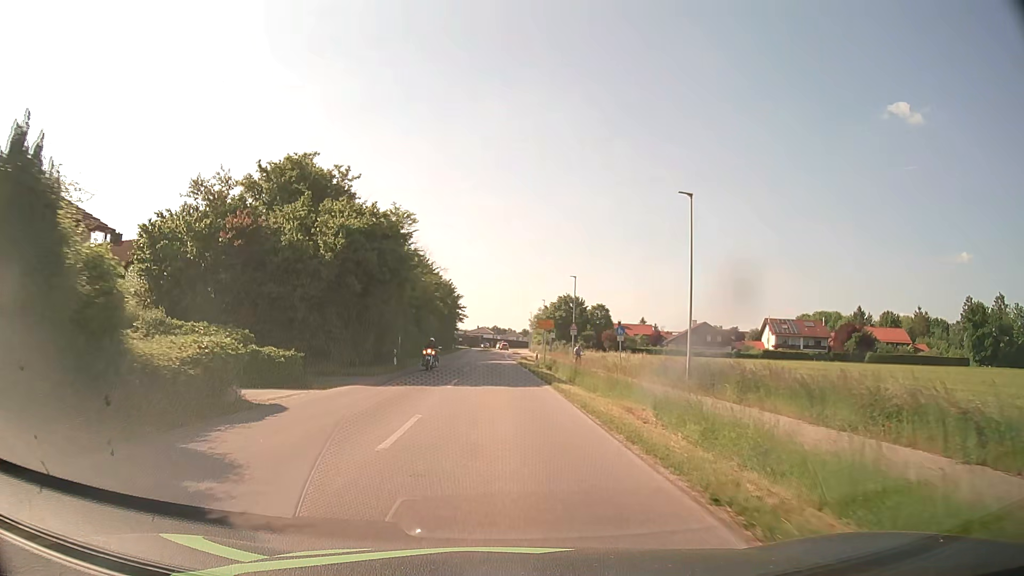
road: secondary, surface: asphalt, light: Day
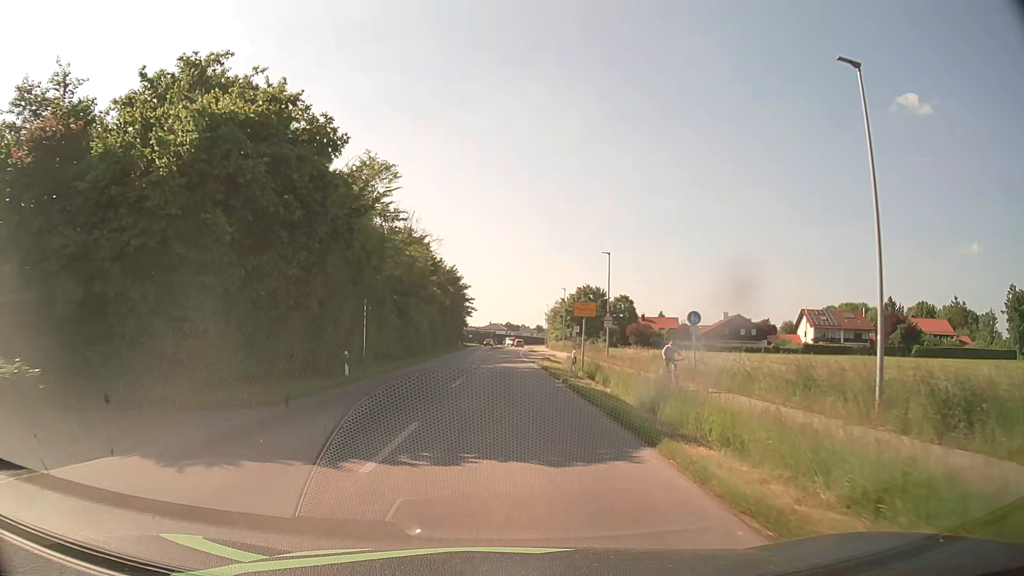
(-0.1, +14.0) m; -1°
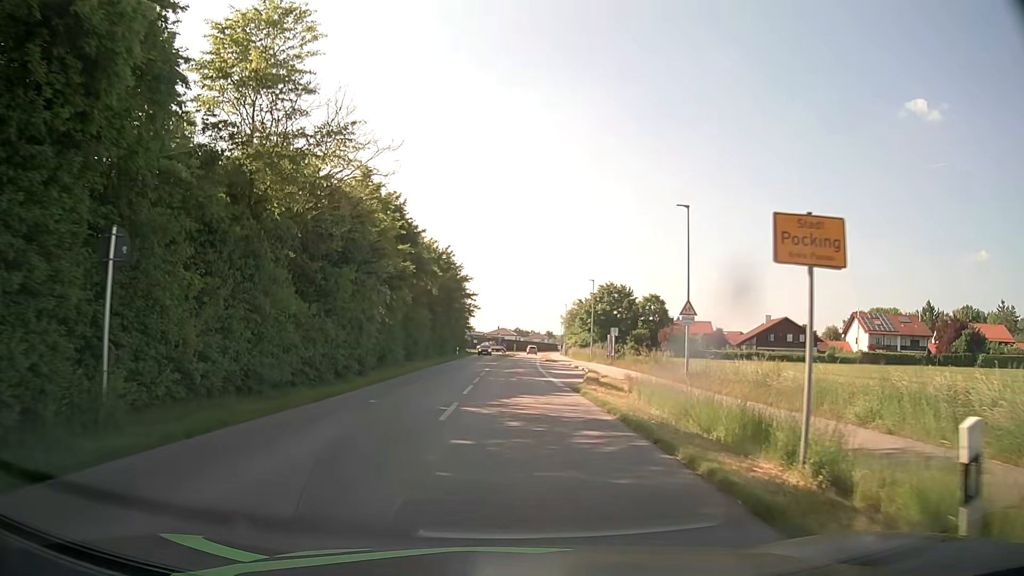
(-0.2, +19.8) m; -1°
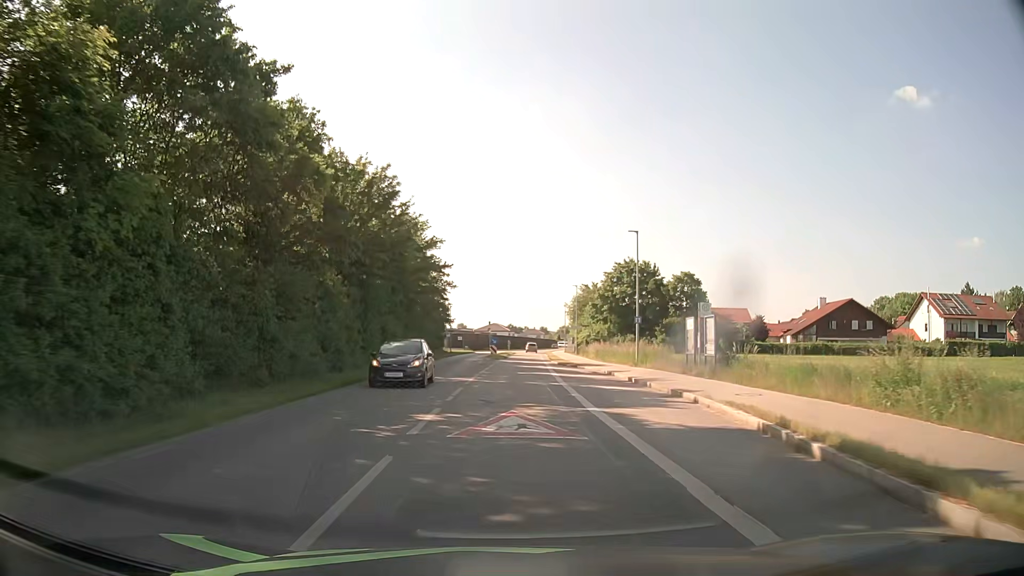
(+0.2, +26.7) m; +1°
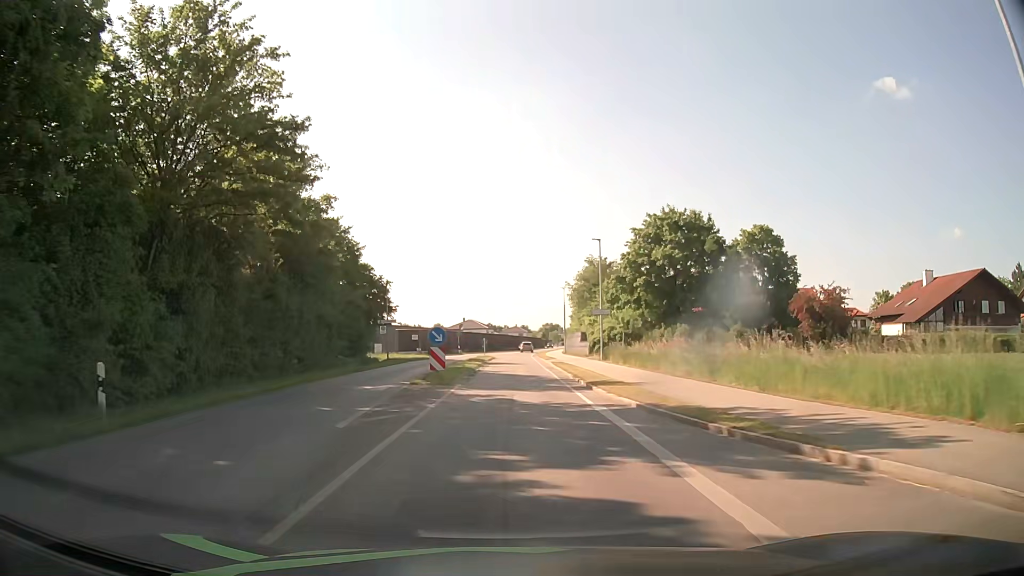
(+0.4, +34.2) m; +2°
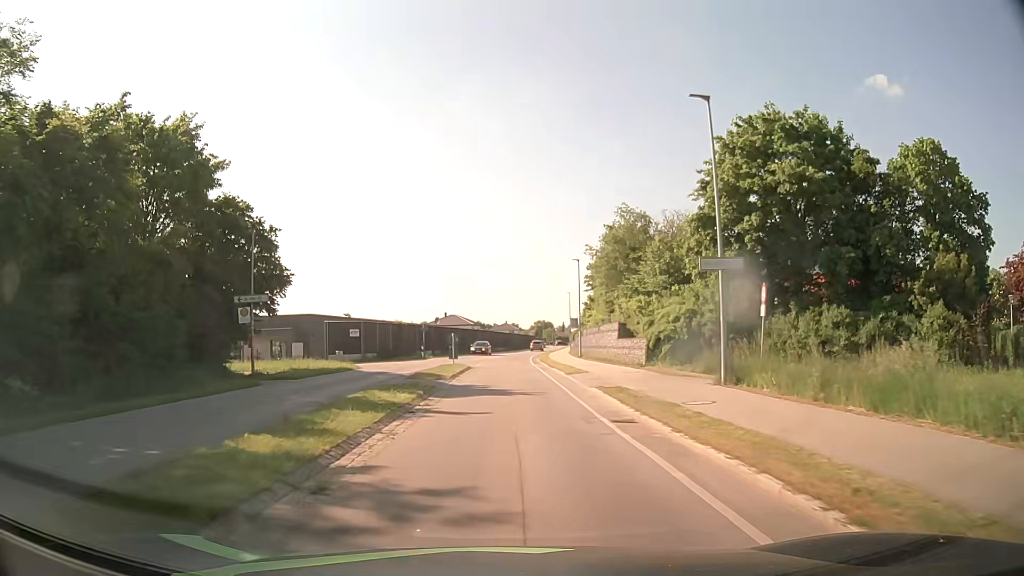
(+0.1, +27.0) m; +1°
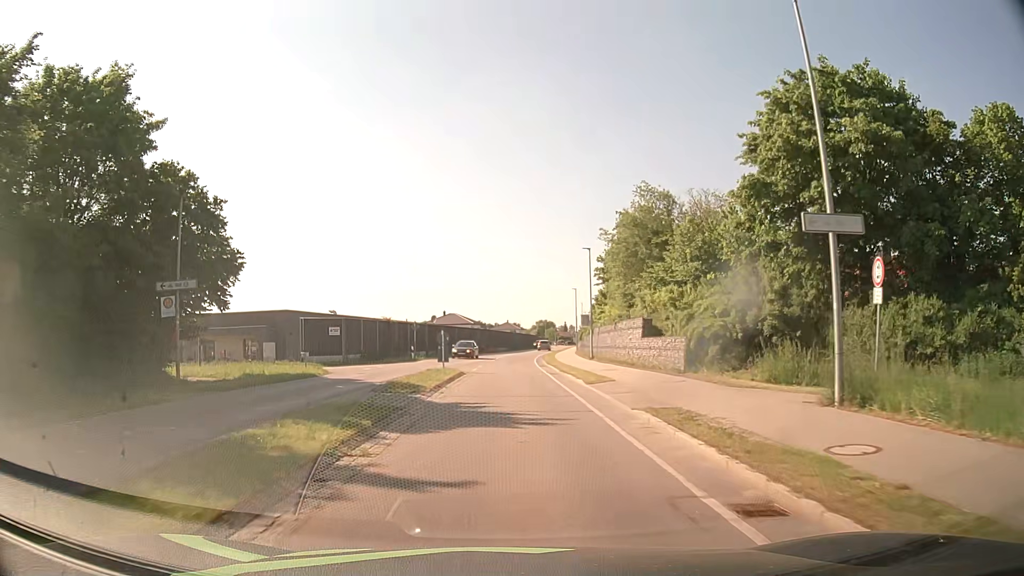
(0.0, +6.6) m; 0°
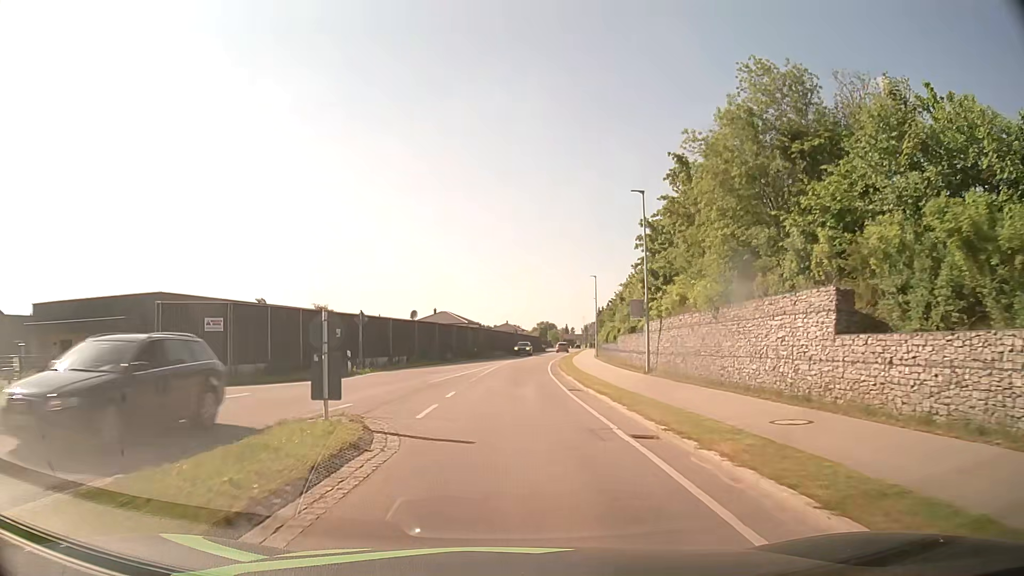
(0.0, +19.6) m; 0°
(0, +10) (0, +20) (0, +30) (+1, +40) (+1, +50) (+2, +60) (+3, +70) (+5, +80) (+6, +90) (+7, +100) m
